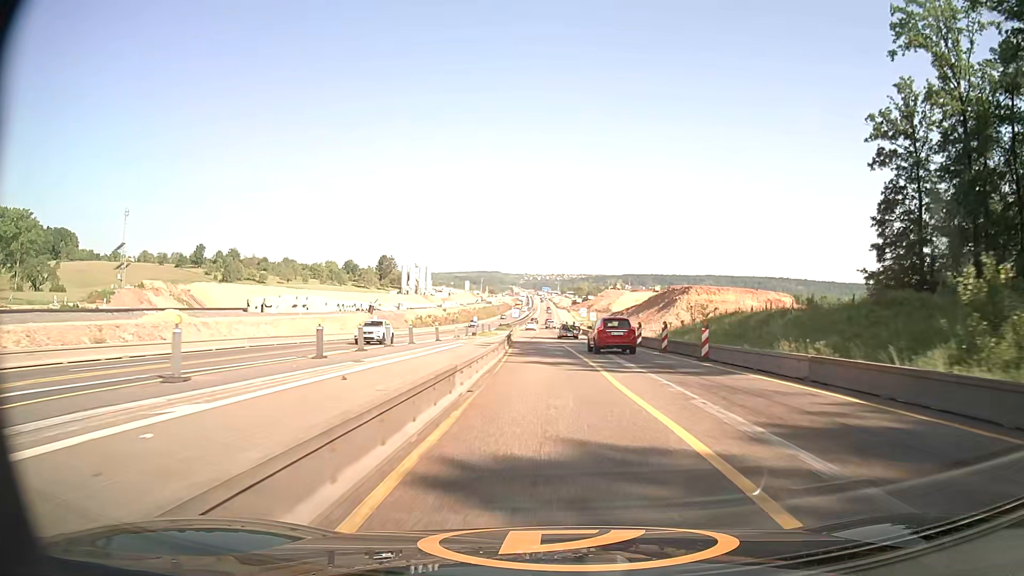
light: Day
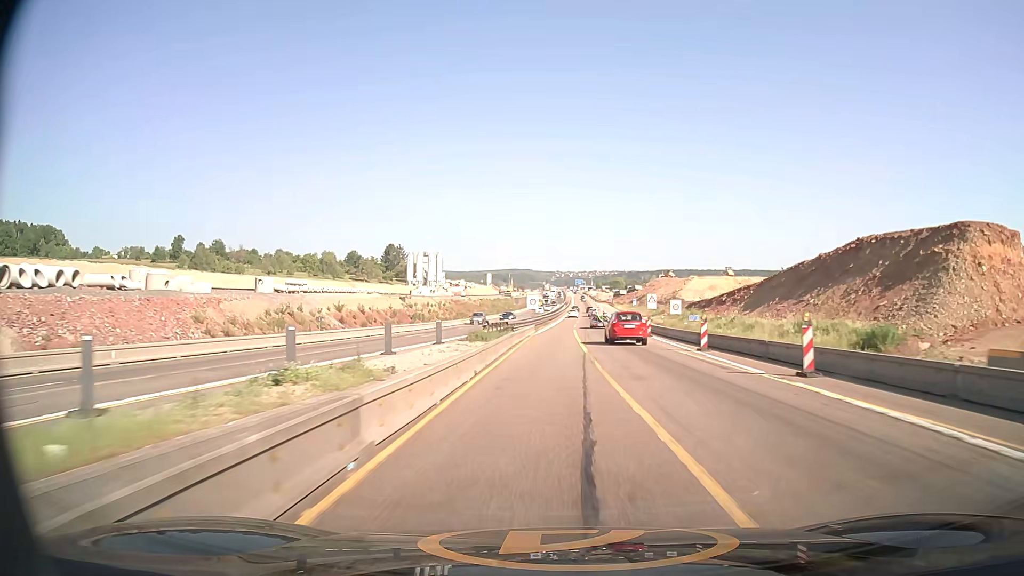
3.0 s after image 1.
(-1.9, +64.8) m; -3°
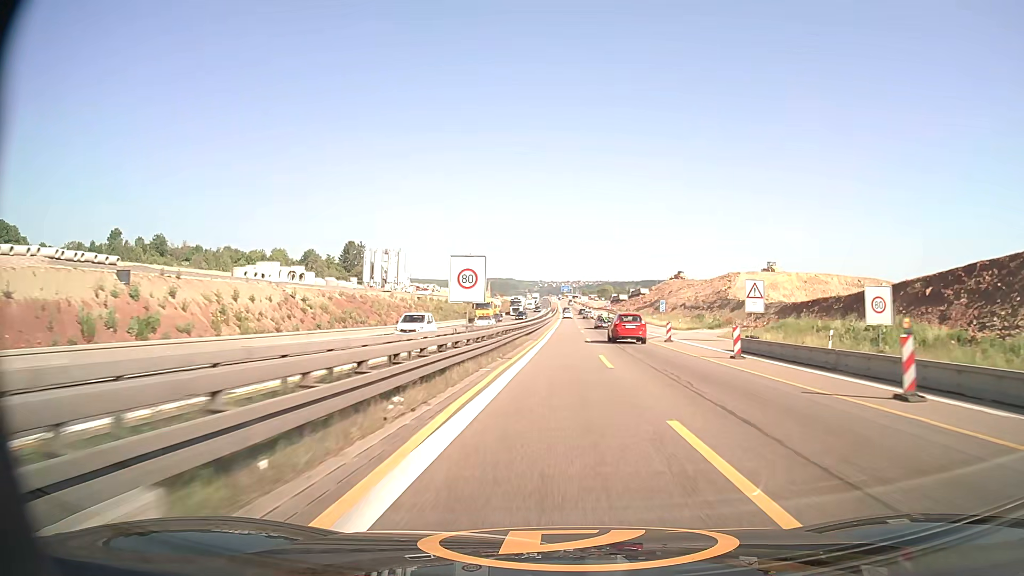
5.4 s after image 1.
(+0.1, +51.9) m; +1°
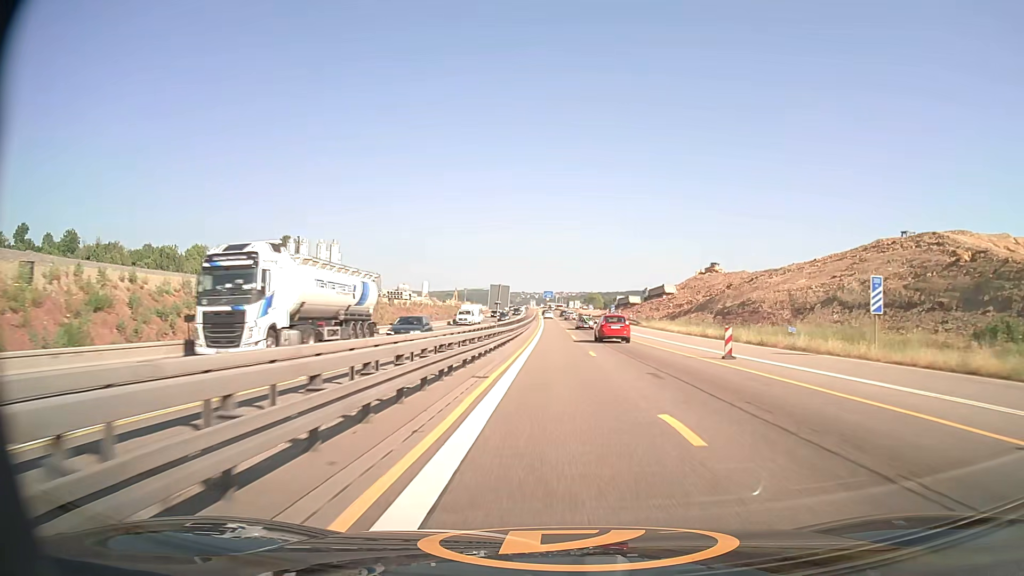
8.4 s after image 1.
(+1.4, +66.1) m; +2°
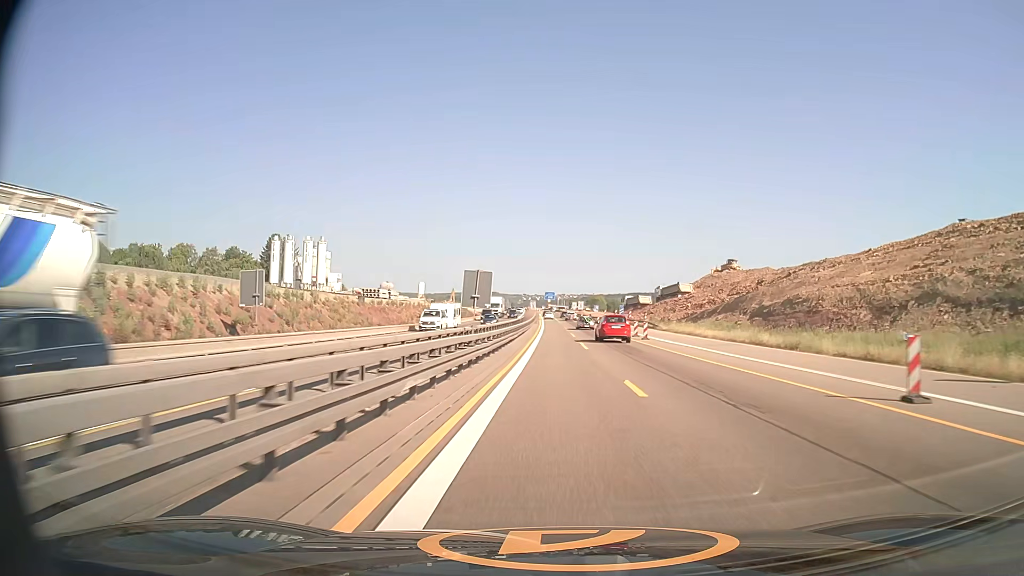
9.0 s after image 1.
(0.0, +13.3) m; 0°
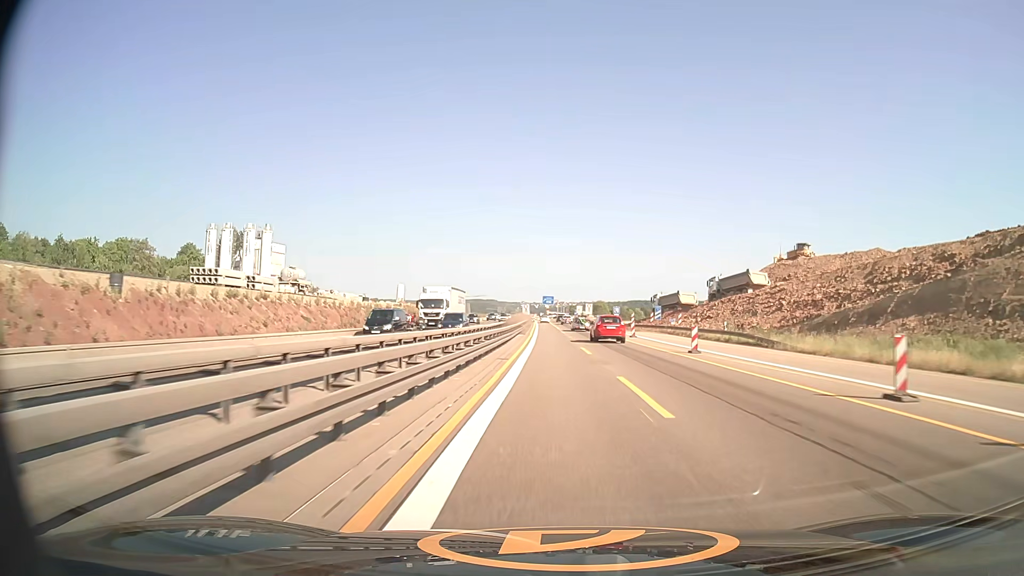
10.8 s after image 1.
(0.0, +40.2) m; 0°
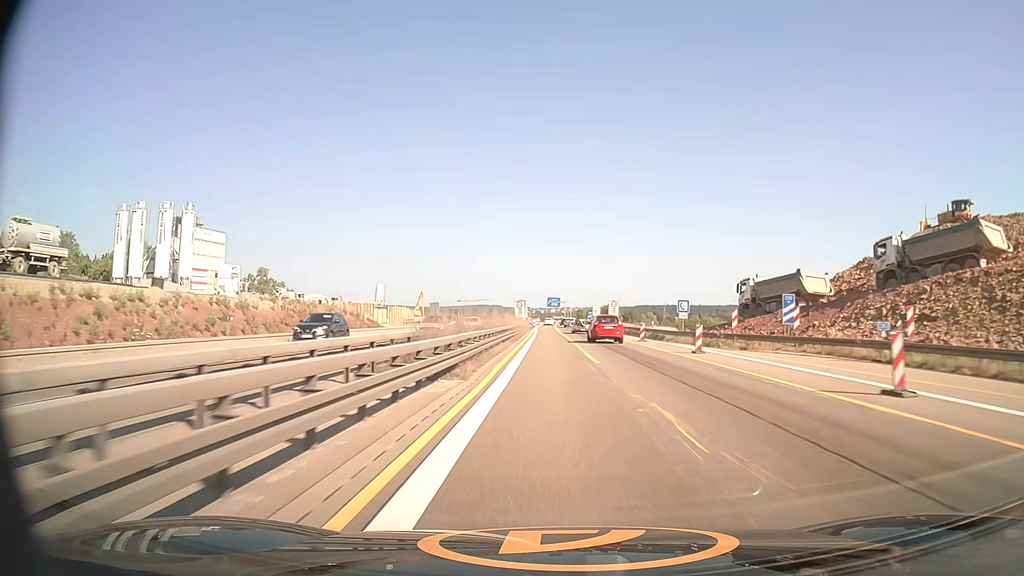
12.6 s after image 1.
(-0.1, +40.6) m; 0°
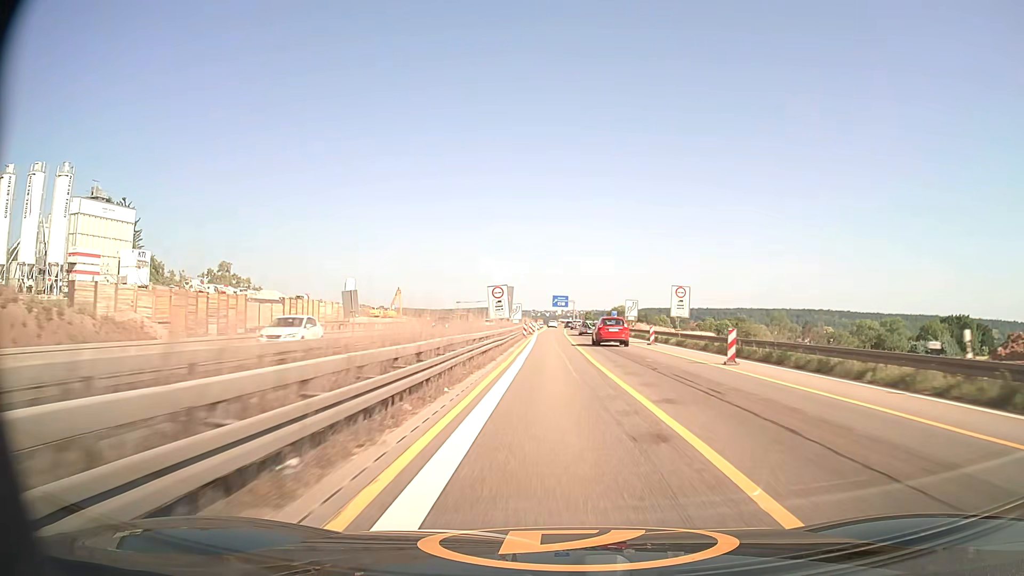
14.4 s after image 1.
(-0.4, +40.3) m; -1°
(0, +10) (0, +20) (0, +30) (0, +40) (0, +50) (0, +60) (0, +70) (0, +80) (0, +90) (0, +100) m
